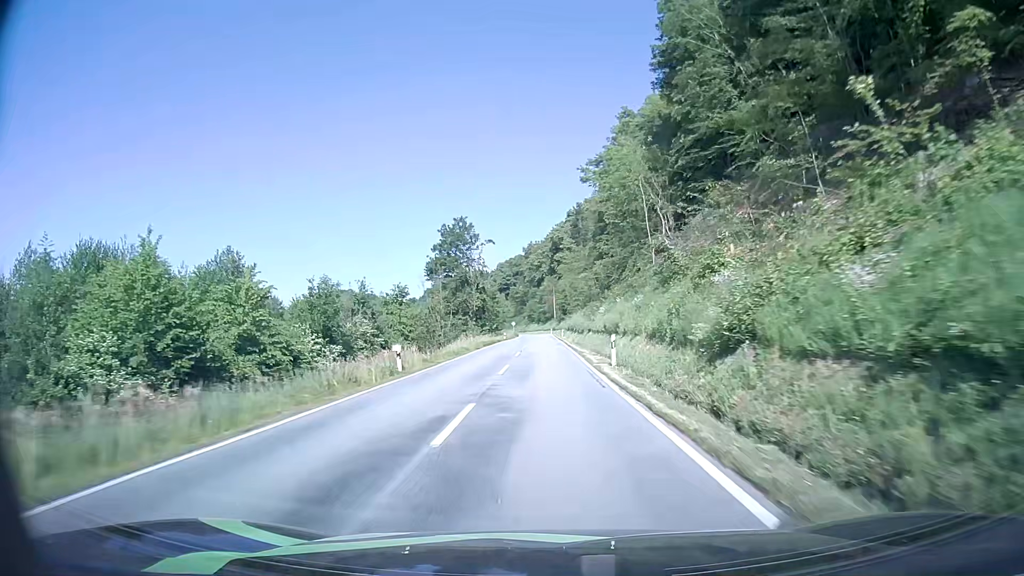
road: secondary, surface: asphalt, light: Day
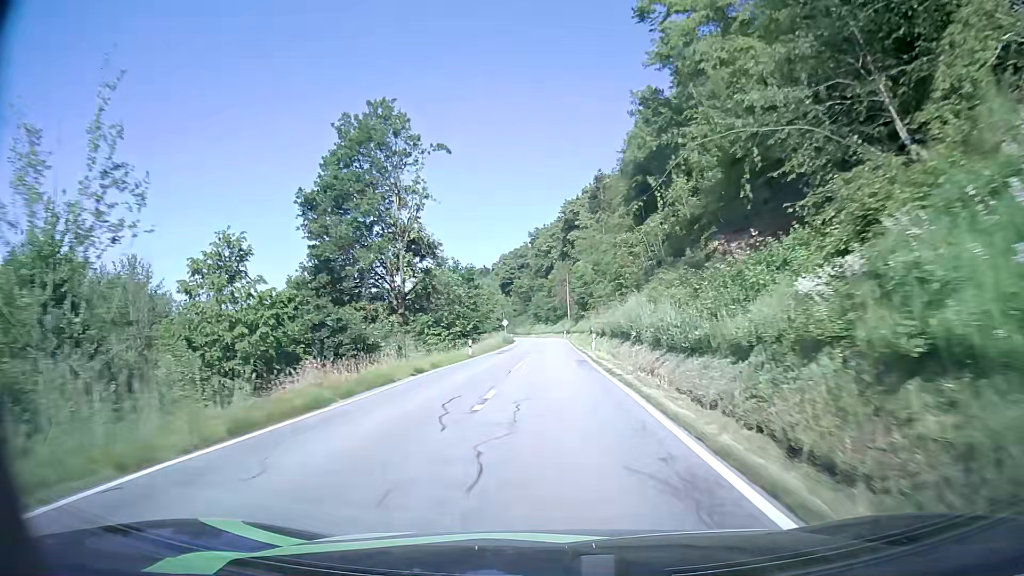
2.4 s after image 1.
(-0.2, +45.5) m; -1°
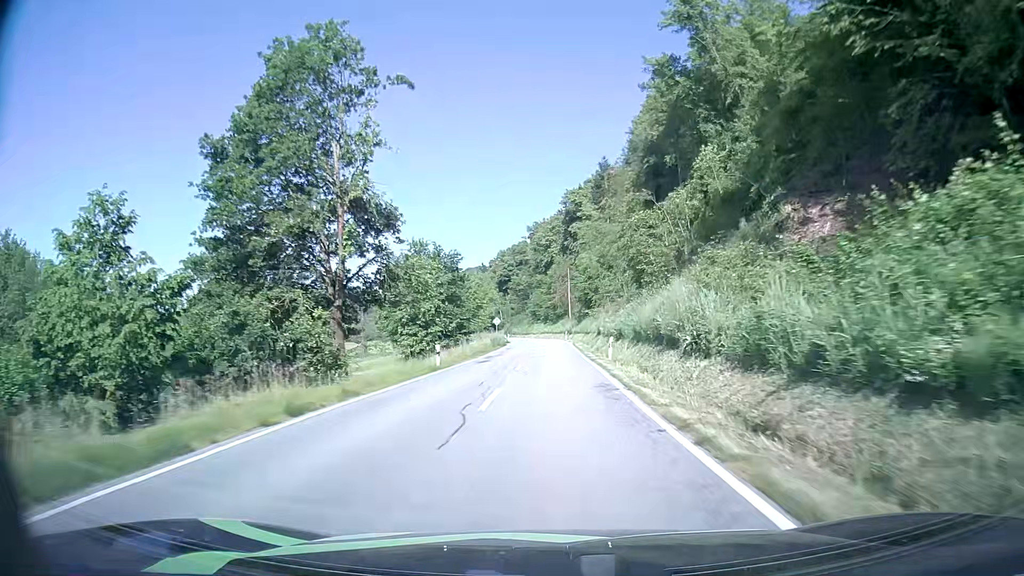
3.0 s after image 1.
(0.0, +11.4) m; 0°
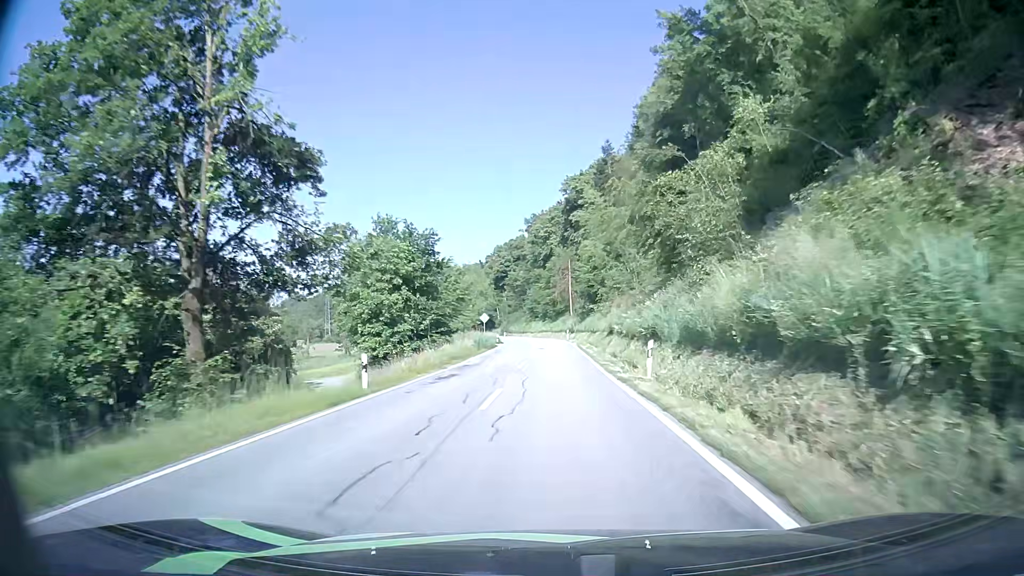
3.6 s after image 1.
(+0.1, +11.4) m; 0°
